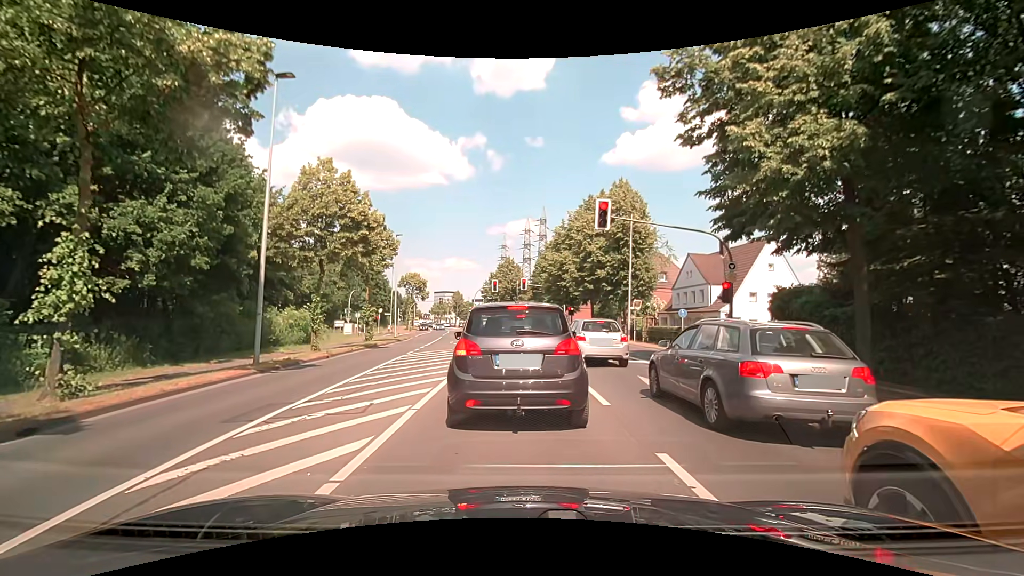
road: secondary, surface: asphalt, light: Day
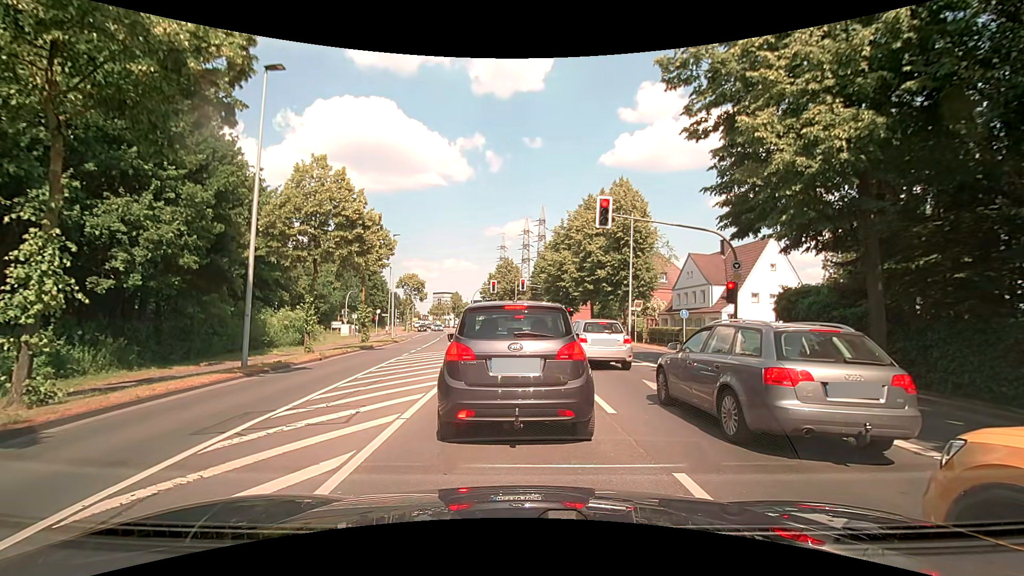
(0.0, +0.7) m; 0°
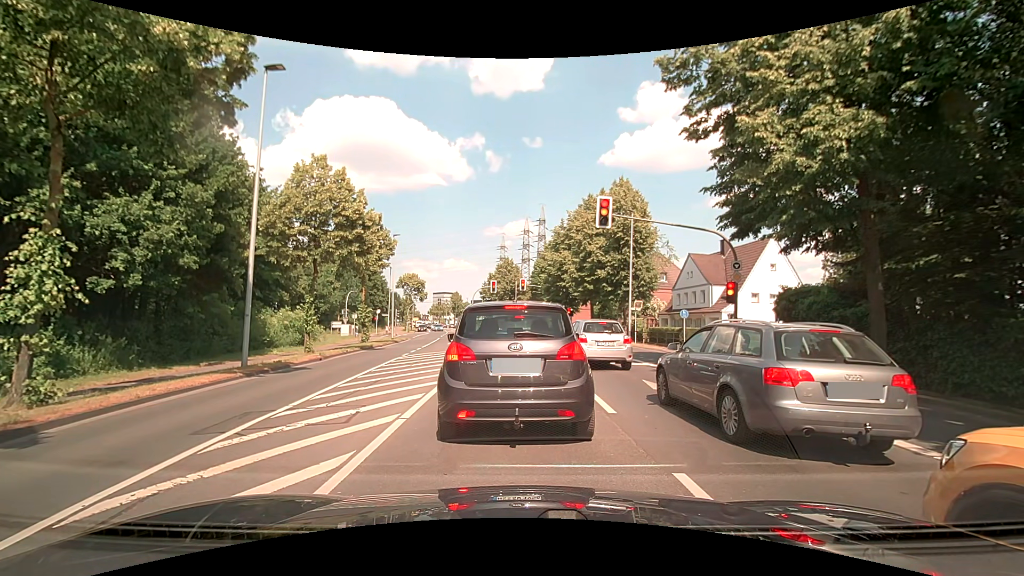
(0.0, 0.0) m; 0°
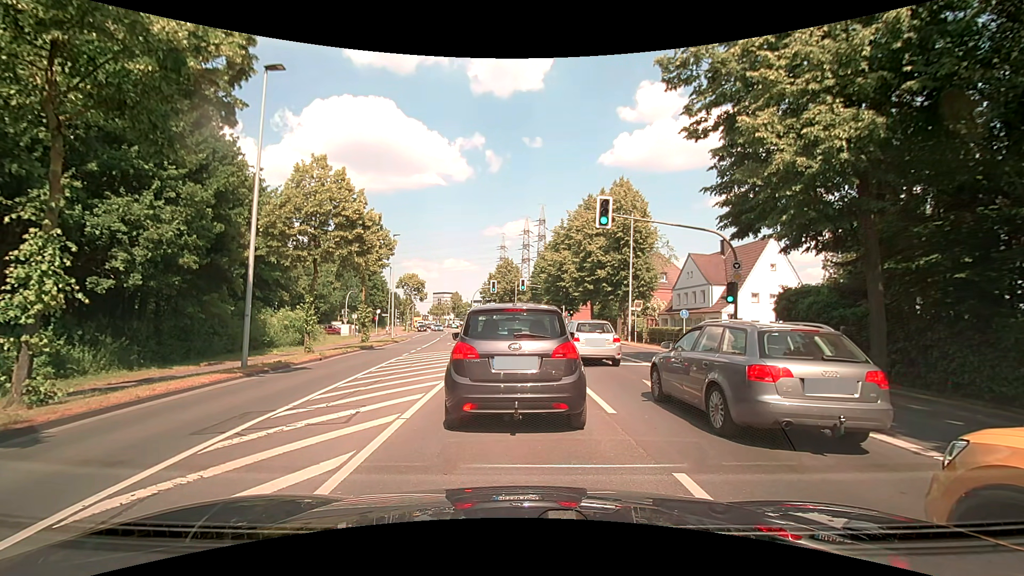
(0.0, 0.0) m; 0°
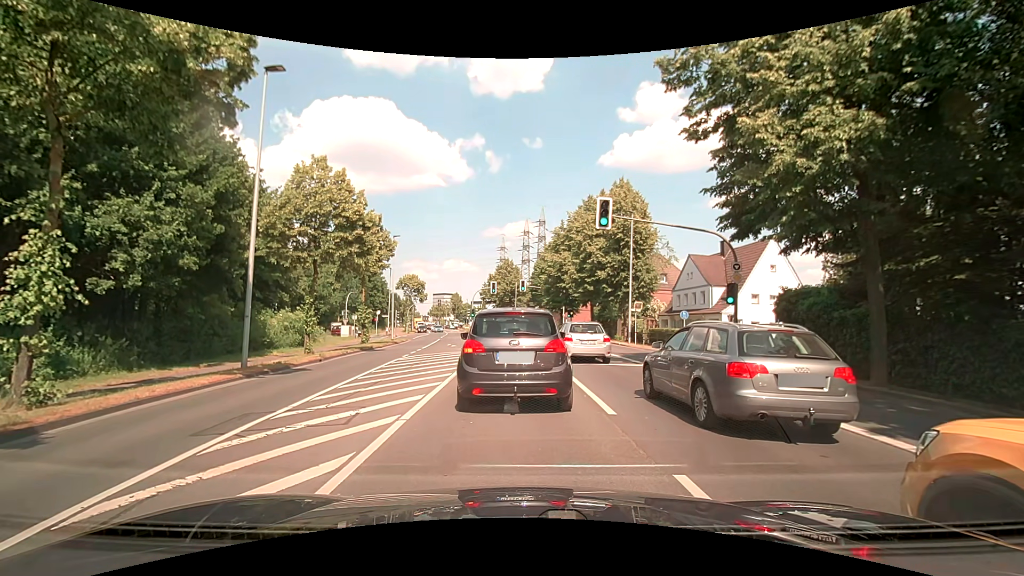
(0.0, 0.0) m; 0°
